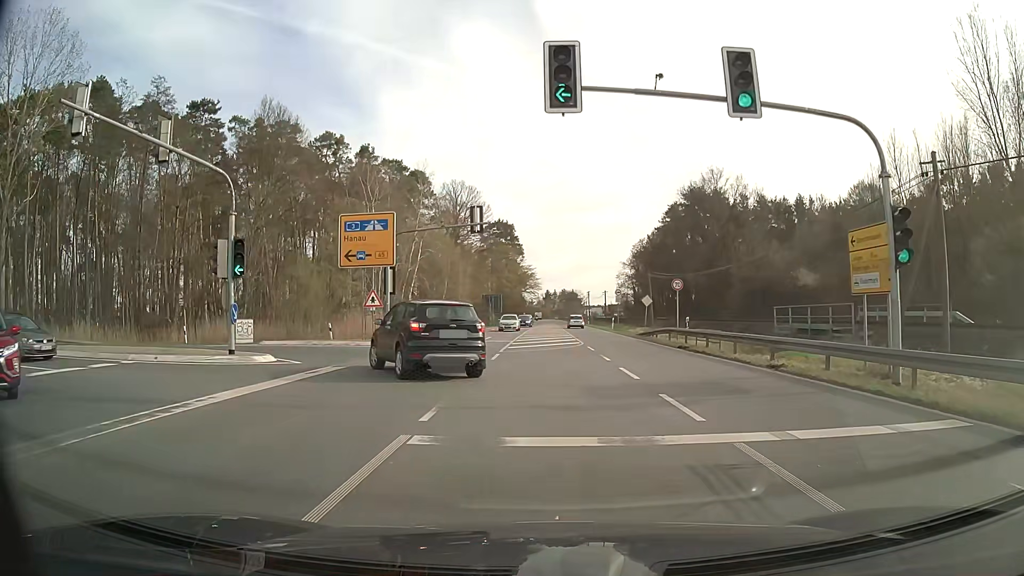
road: primary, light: Day
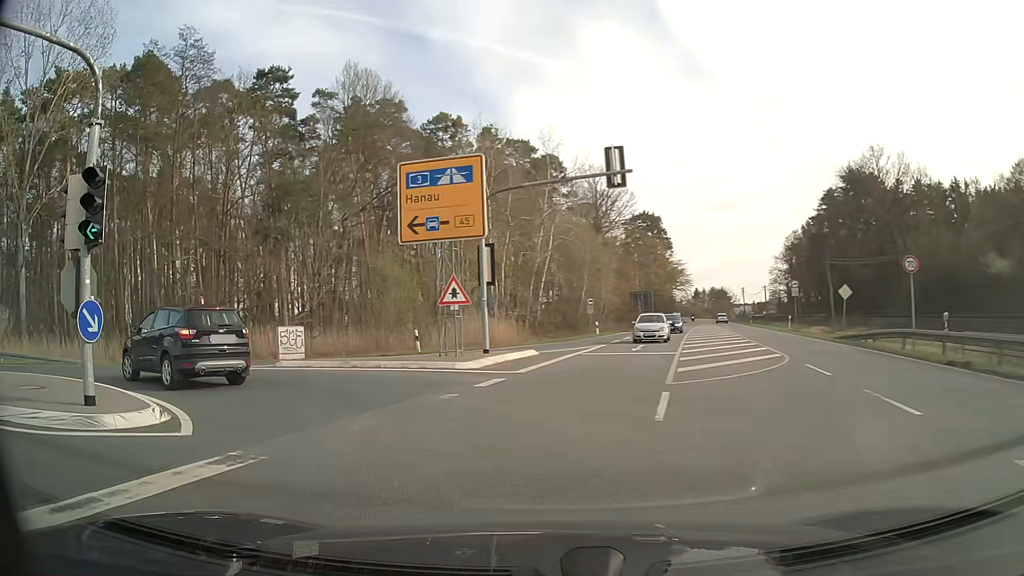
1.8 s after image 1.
(-0.7, +12.1) m; -12°
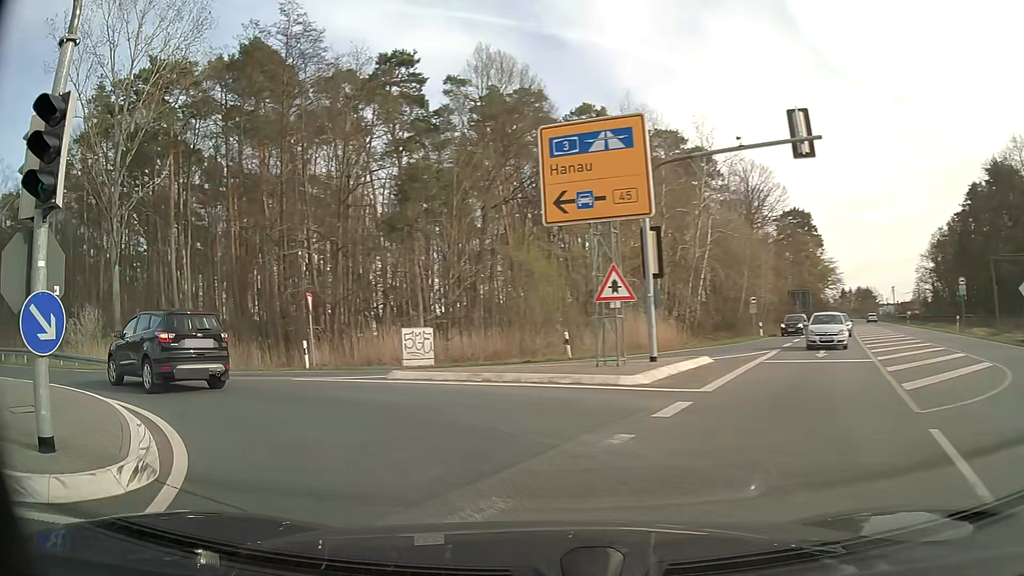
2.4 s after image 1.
(-0.4, +4.1) m; -12°
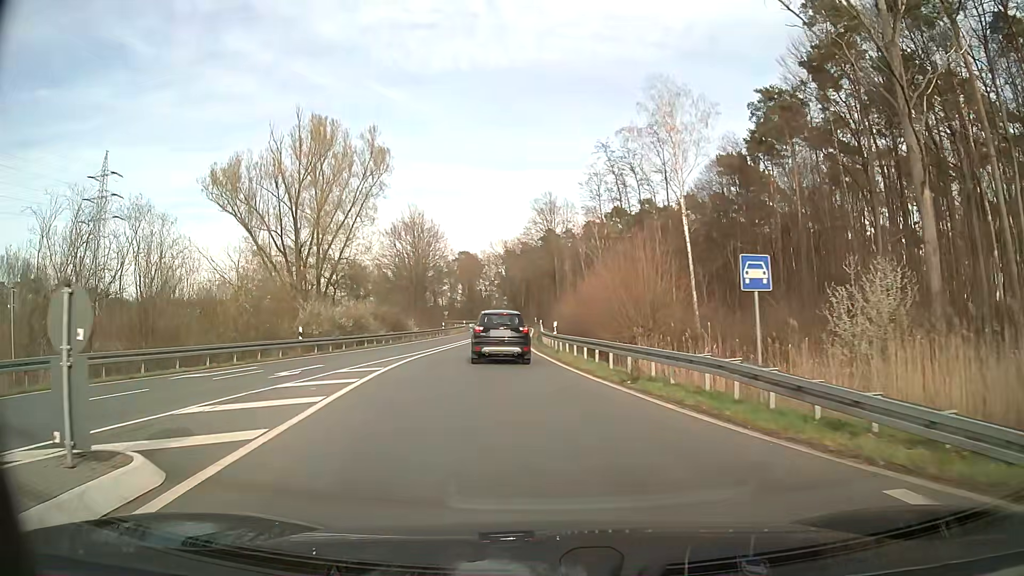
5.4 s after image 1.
(-12.9, +16.6) m; -67°
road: trunk_link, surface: asphalt
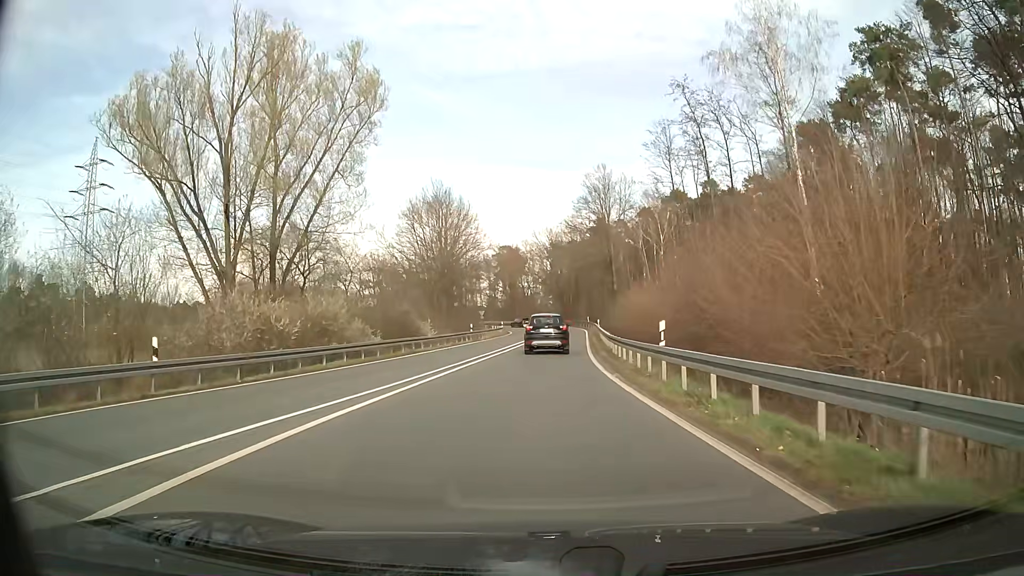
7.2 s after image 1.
(-0.9, +16.6) m; -3°
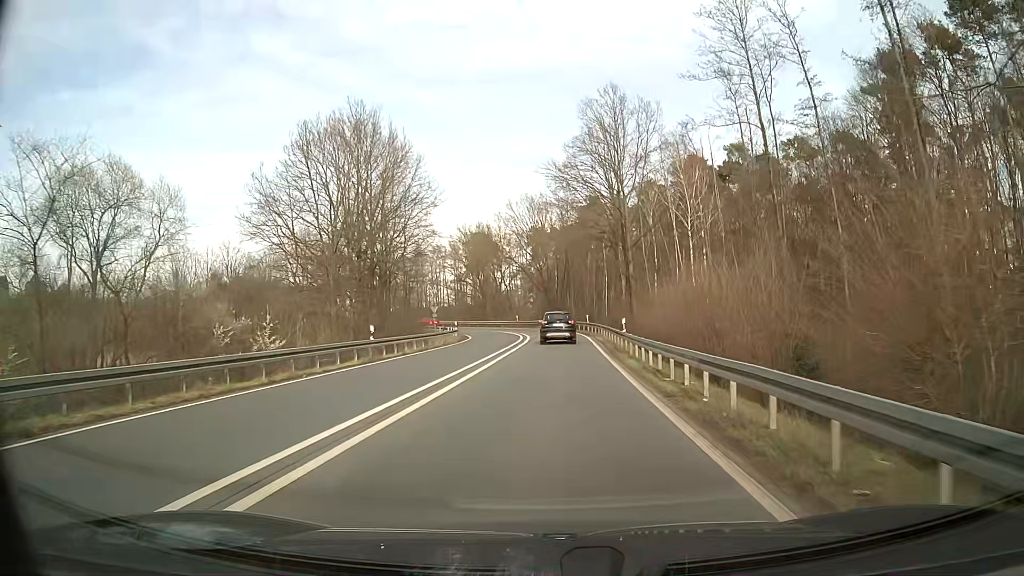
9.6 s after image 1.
(+0.1, +27.6) m; +1°
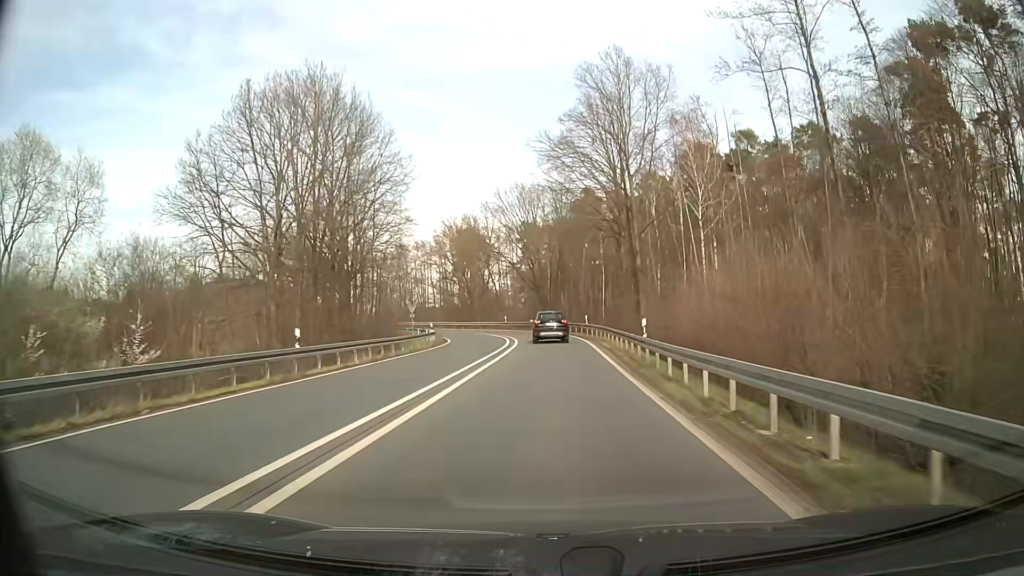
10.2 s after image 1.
(+0.1, +7.8) m; +1°
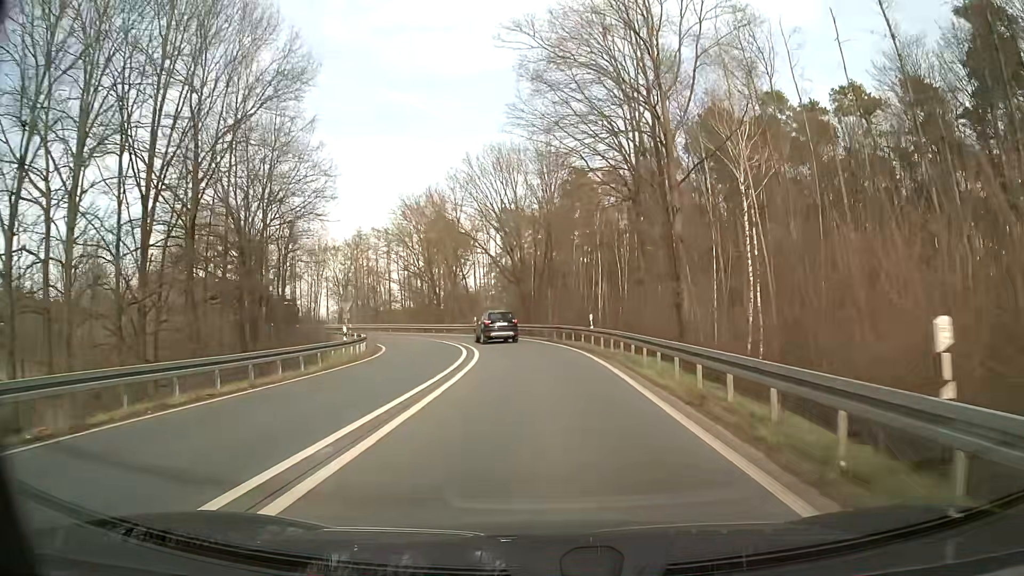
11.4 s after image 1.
(+0.3, +16.5) m; +1°
(0, +10) (0, +20) (-1, +30) (-3, +40) (-6, +49) (-11, +58) (-18, +65) (-26, +72) (-34, +76) (-44, +80) m
